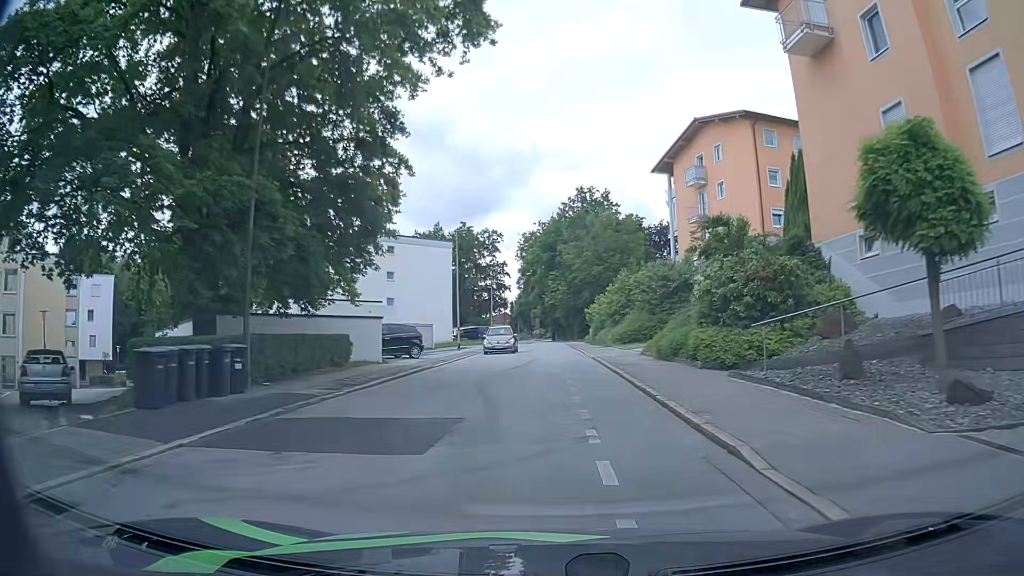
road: residential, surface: asphalt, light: Day
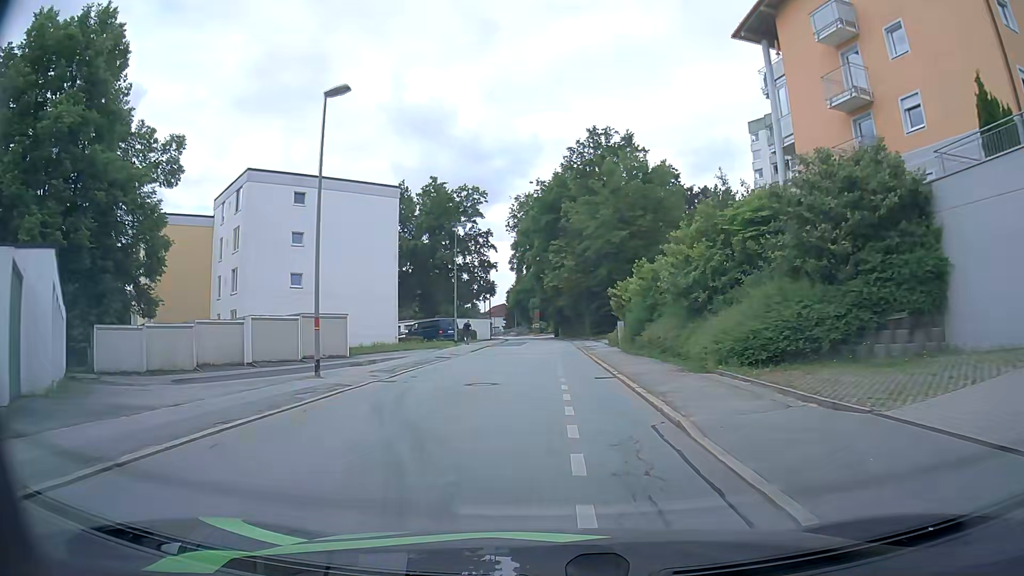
(+0.3, +27.5) m; 0°
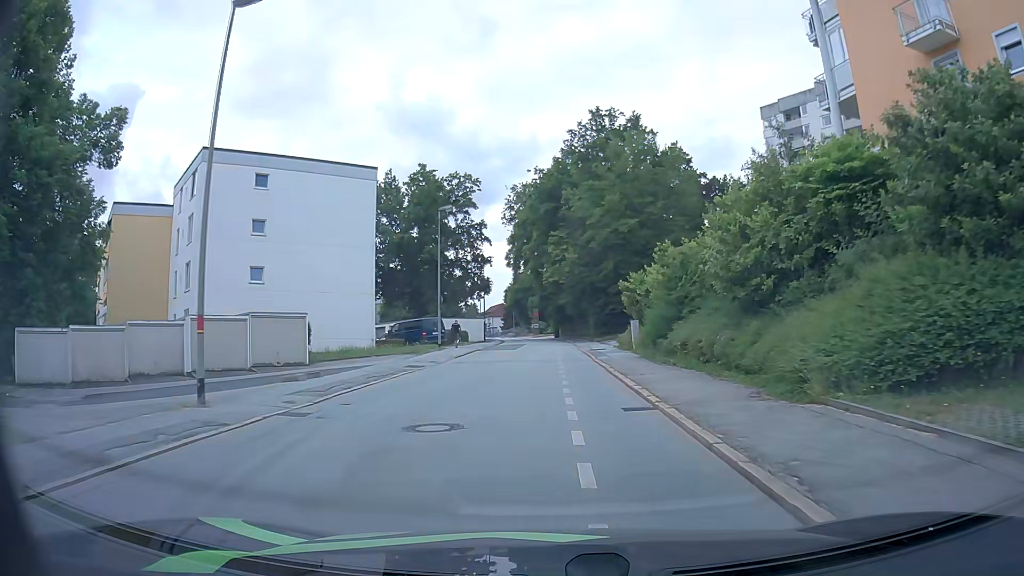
(0.0, +6.4) m; +1°
(0, +10) (0, +20) (0, +30) (-1, +40) (-1, +50) (-1, +60) (-1, +70) (-2, +80) (-3, +90) (-3, +100) m
